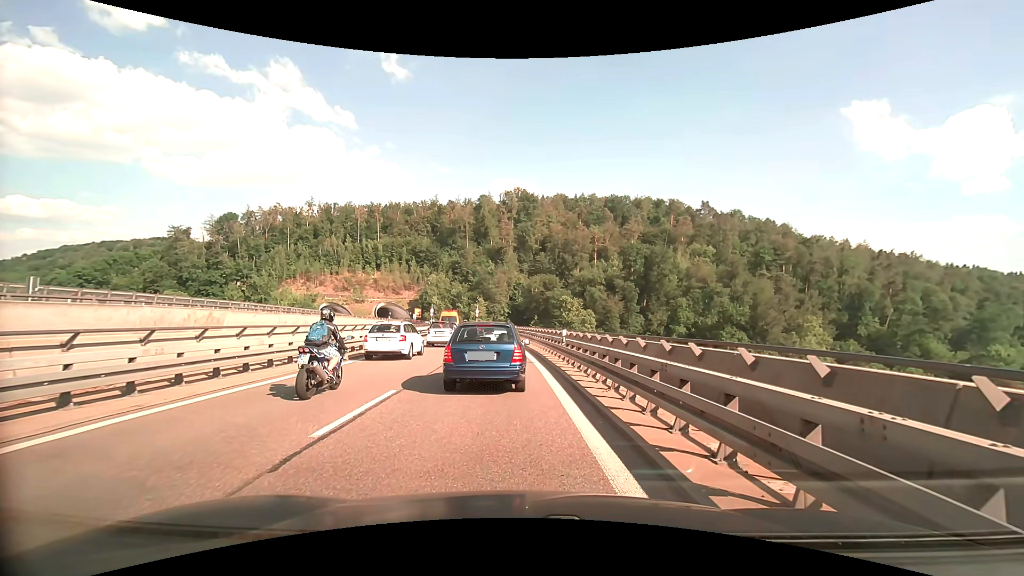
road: trunk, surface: asphalt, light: Day
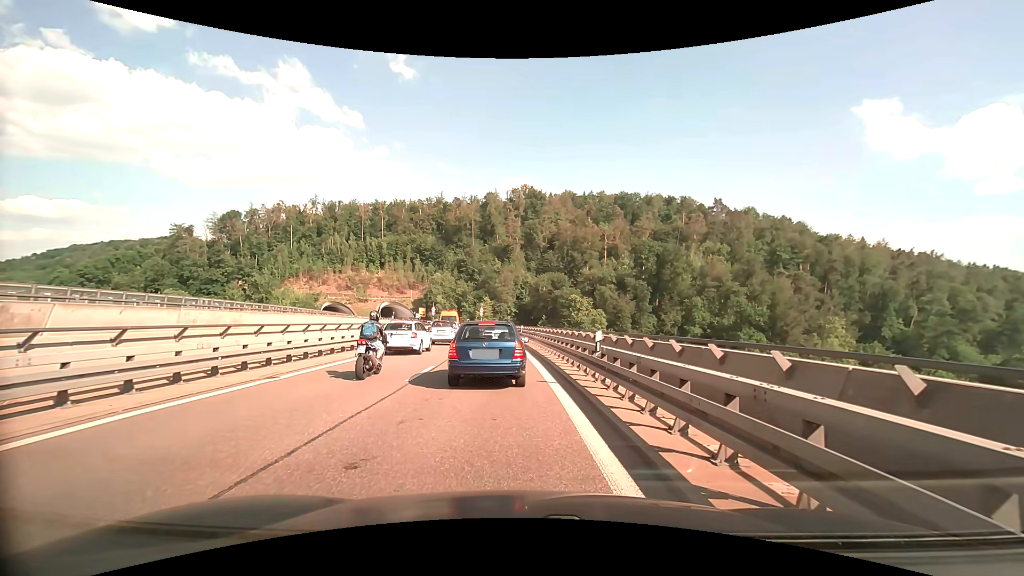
(0.0, +6.8) m; 0°
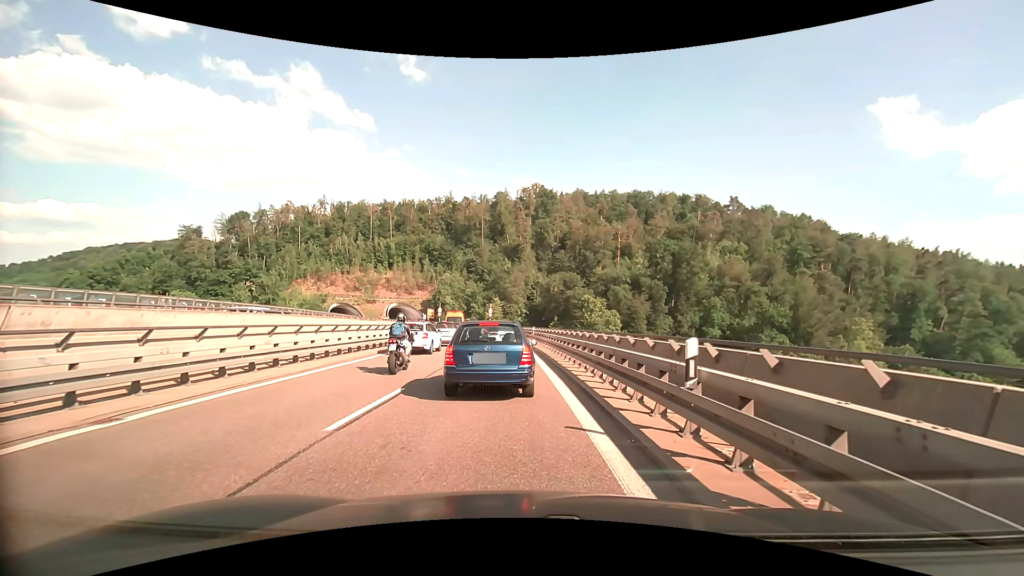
(-0.1, +5.4) m; -1°
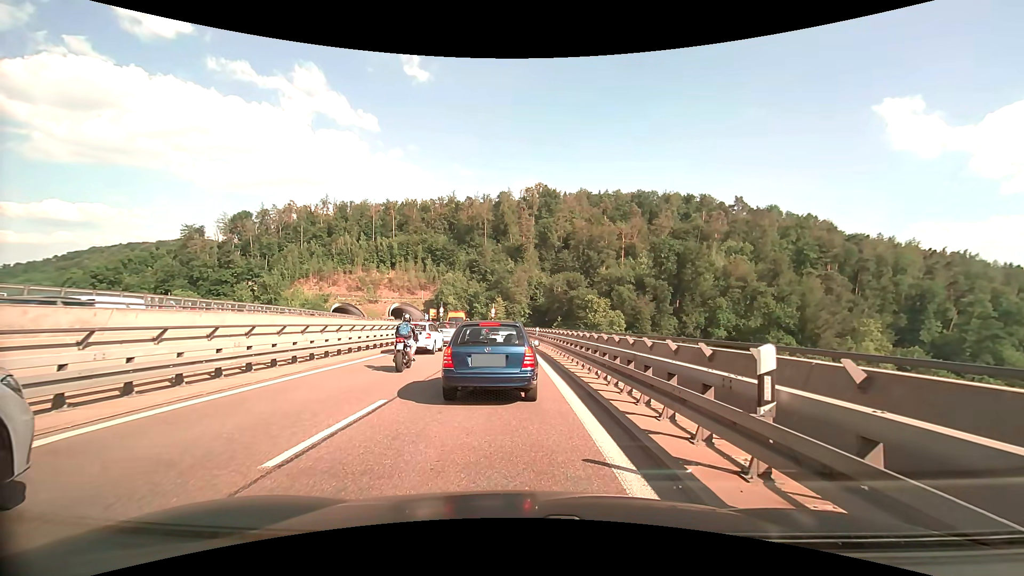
(0.0, +1.6) m; -2°
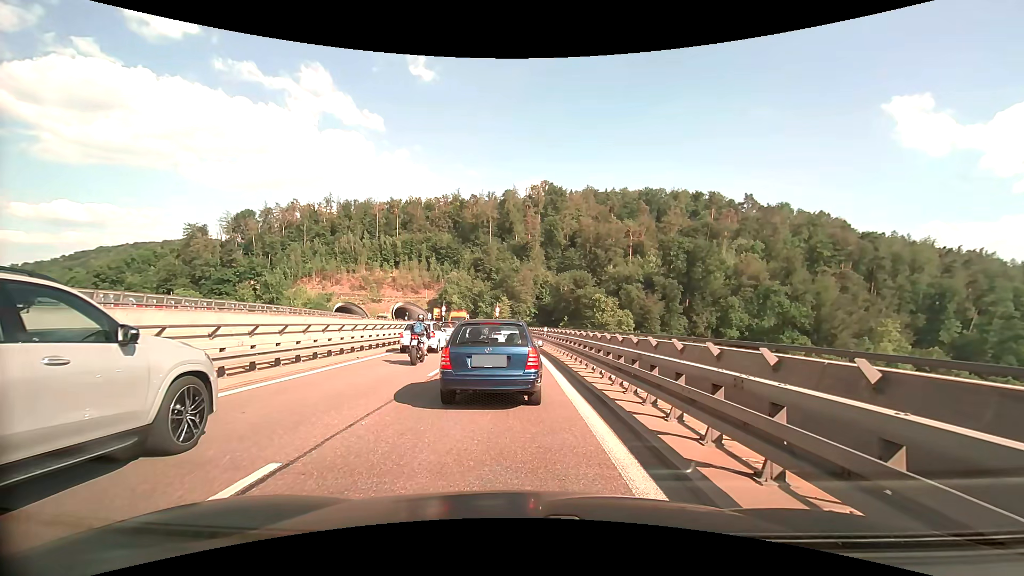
(0.0, +4.0) m; 0°
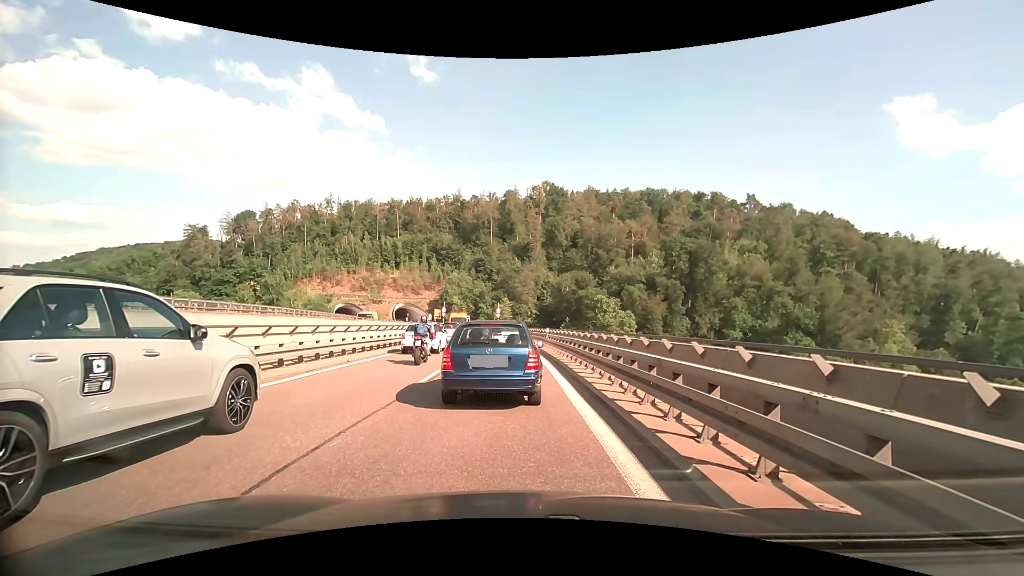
(0.0, +1.2) m; -1°
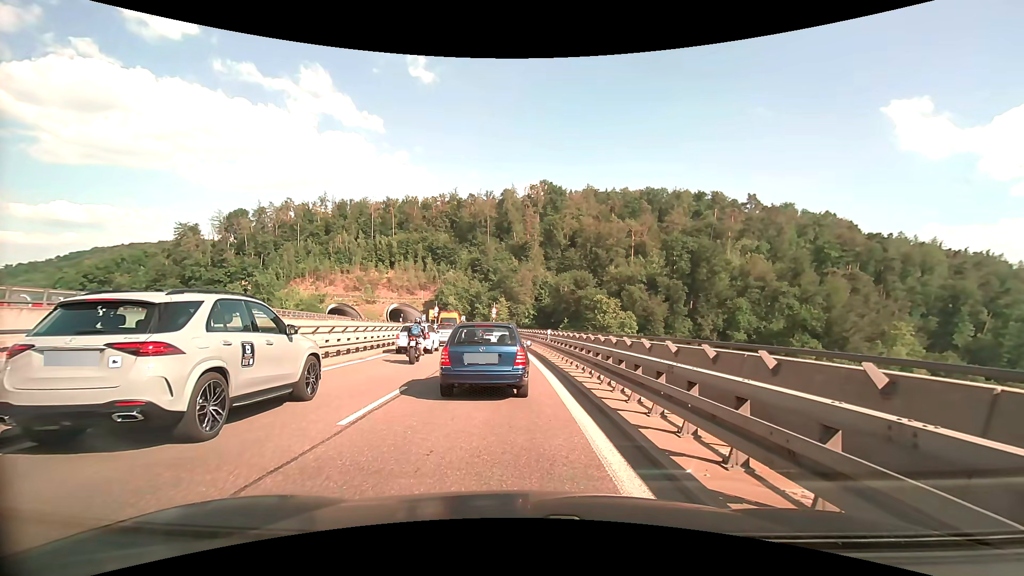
(+0.1, +5.0) m; +2°
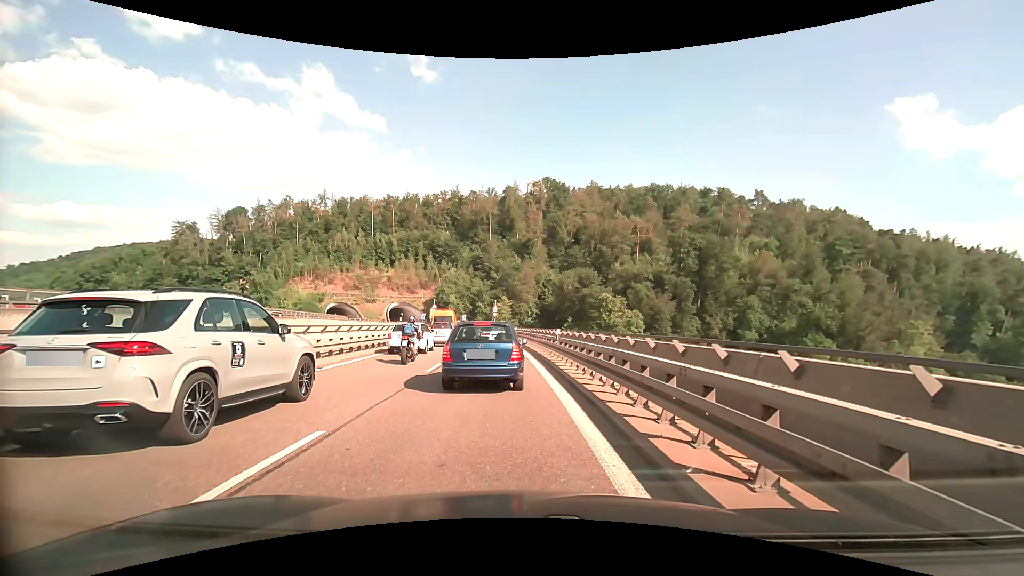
(-0.1, +4.7) m; -1°
